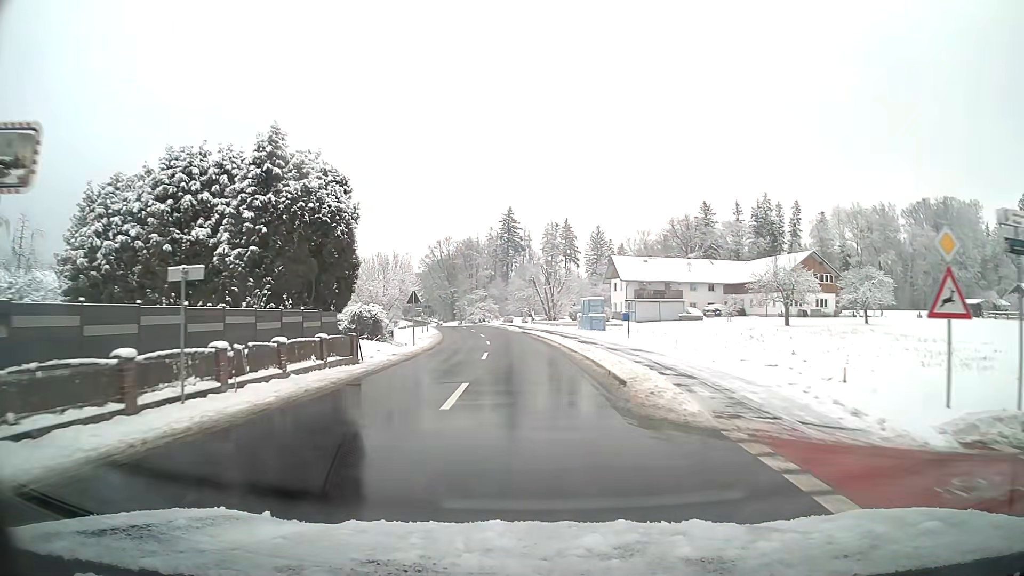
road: tertiary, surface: asphalt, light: Day
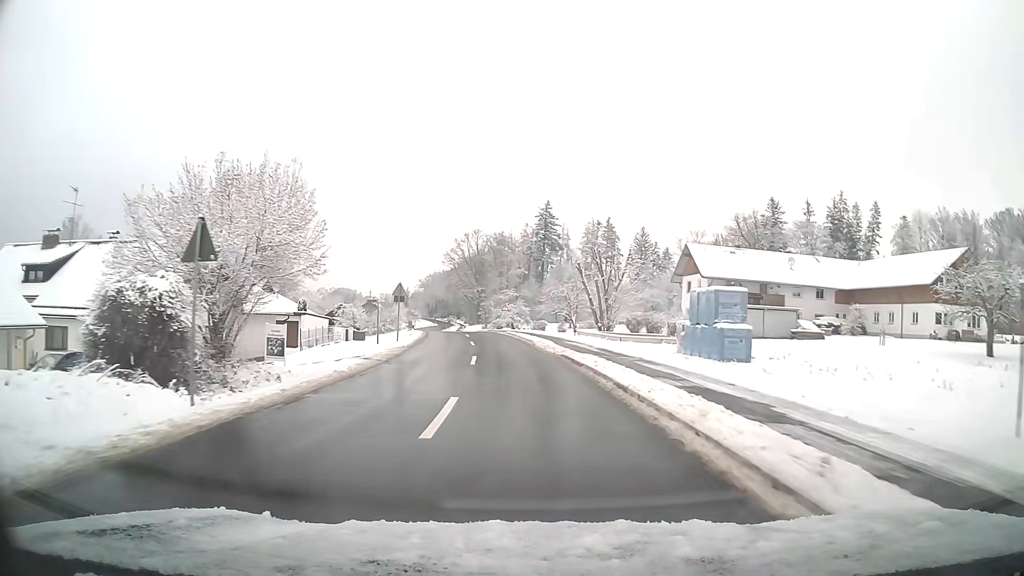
(-0.7, +26.6) m; -3°
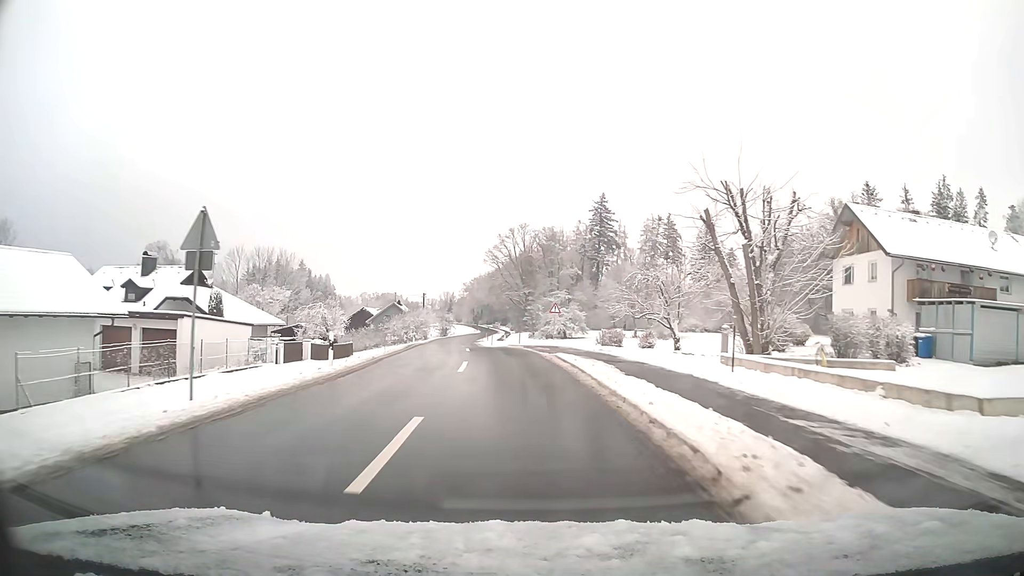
(-1.0, +26.8) m; -5°
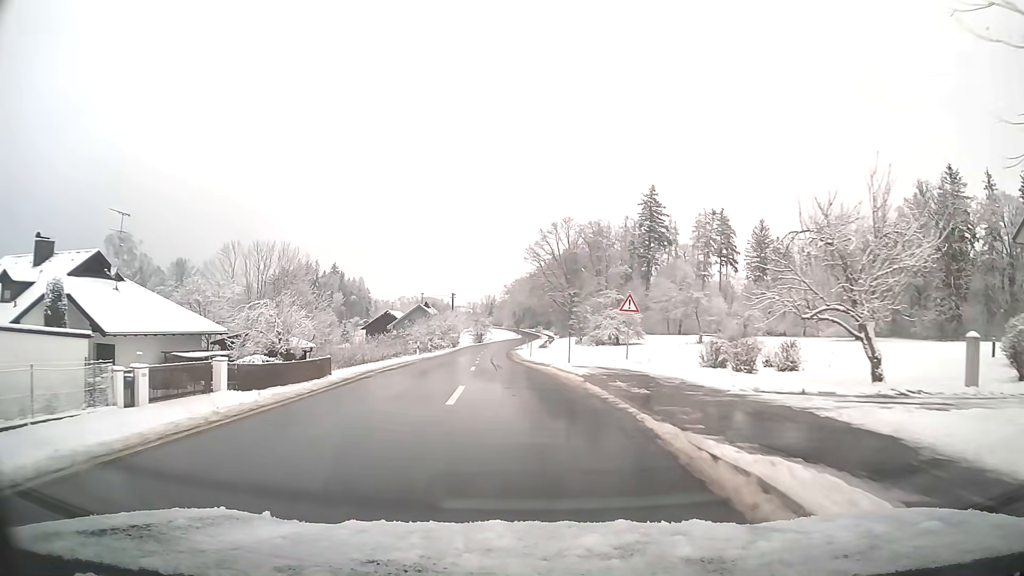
(-0.6, +18.0) m; -4°
